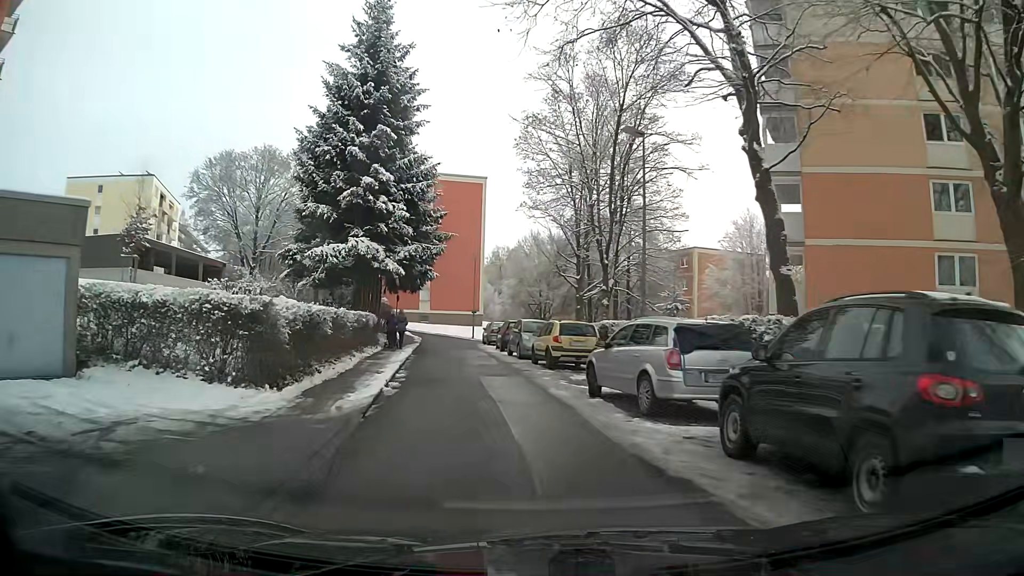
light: Day
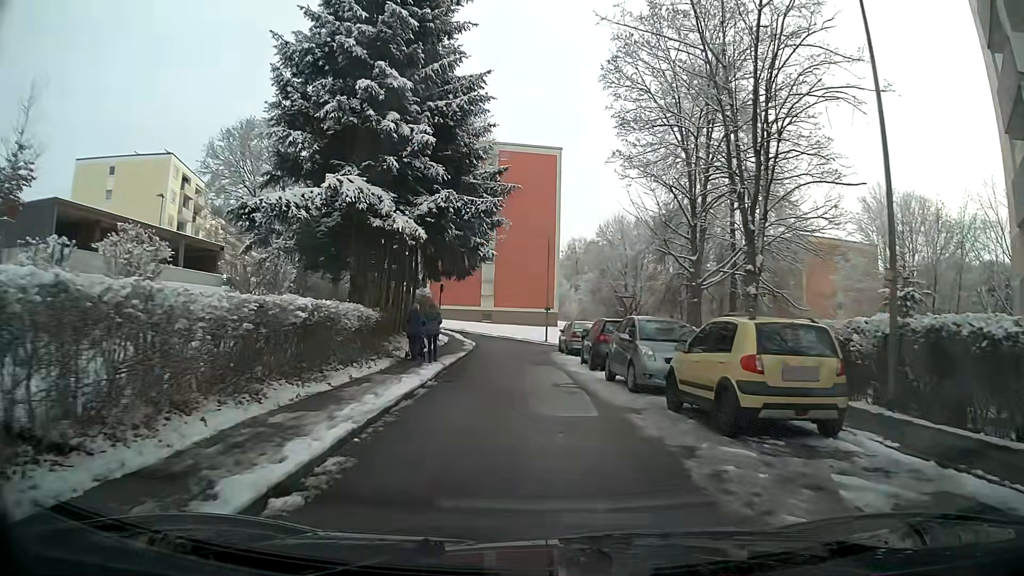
(-0.7, +12.1) m; -5°
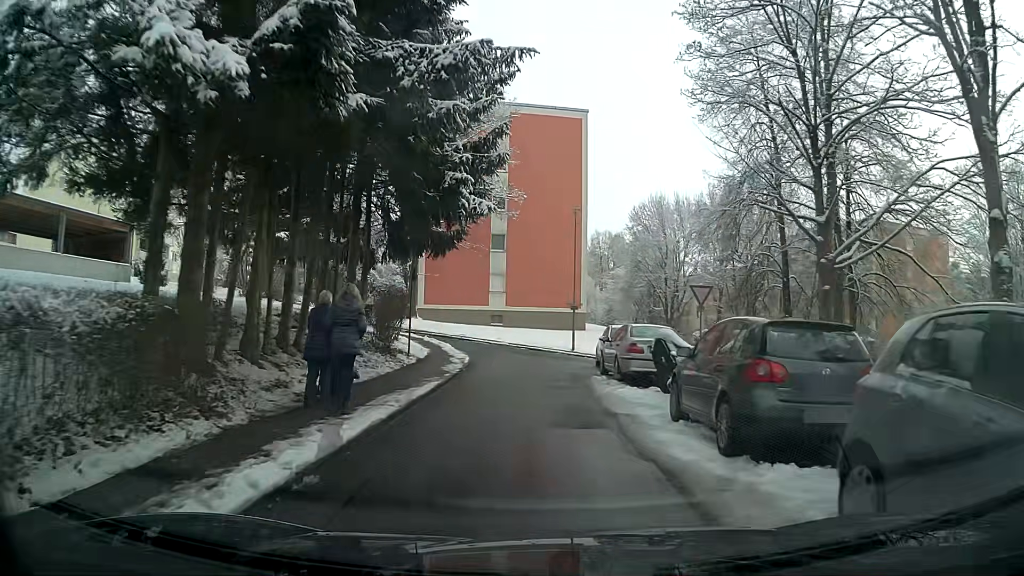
(-0.2, +11.6) m; -2°
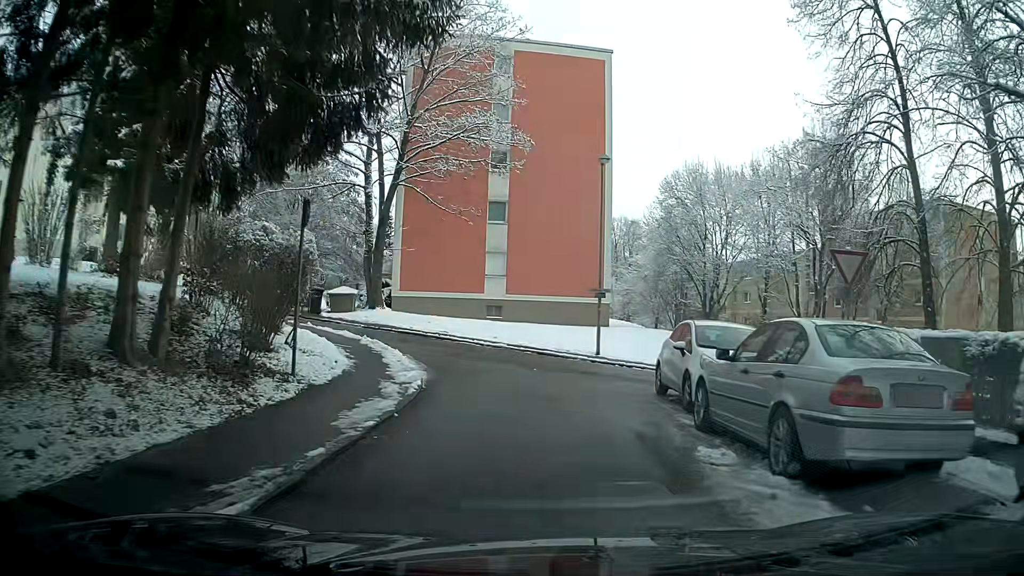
(+0.1, +10.3) m; +1°
